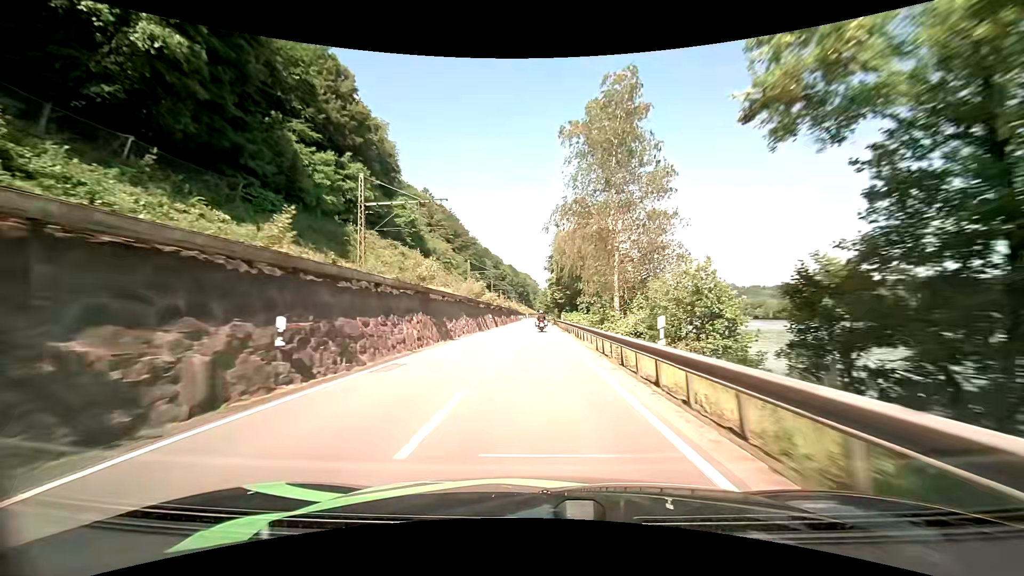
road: primary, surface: asphalt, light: Day
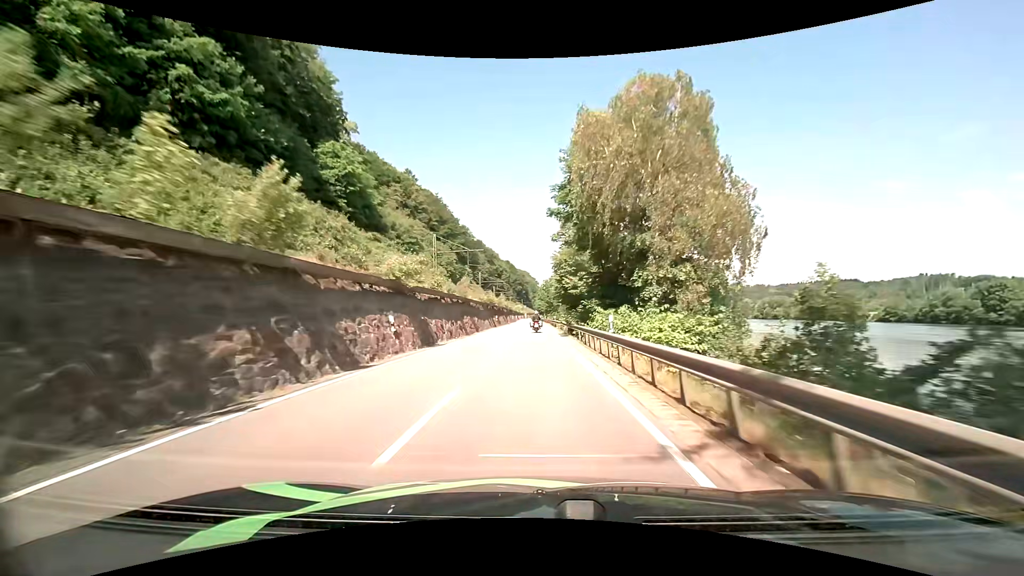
(-0.2, +36.2) m; -1°
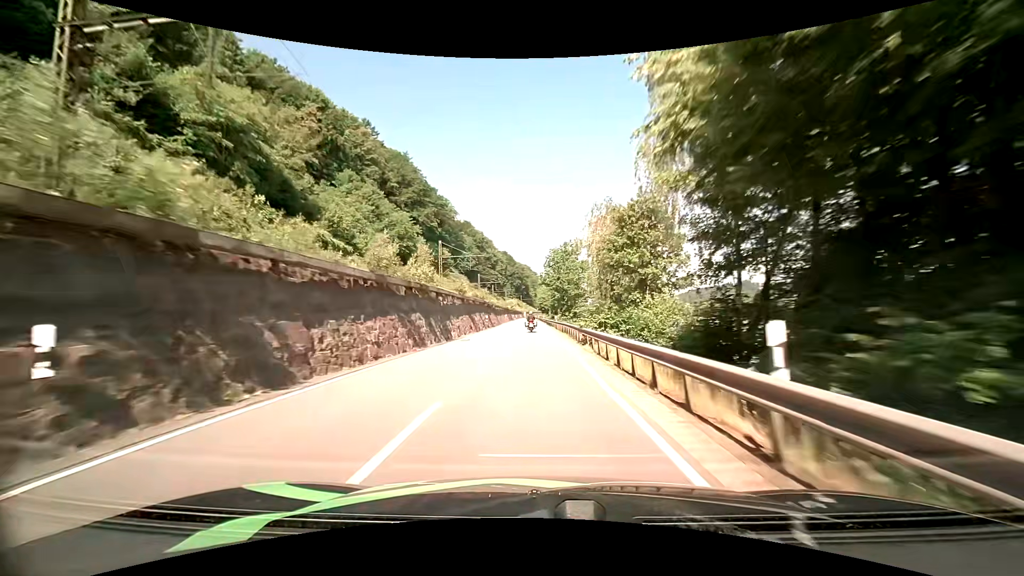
(+0.1, +60.7) m; 0°
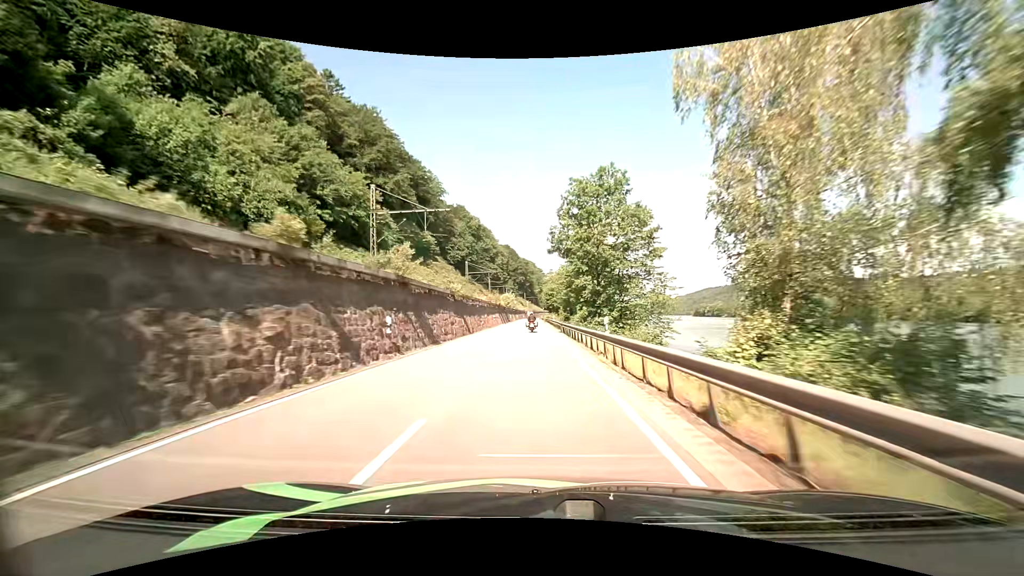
(-0.3, +37.1) m; -1°
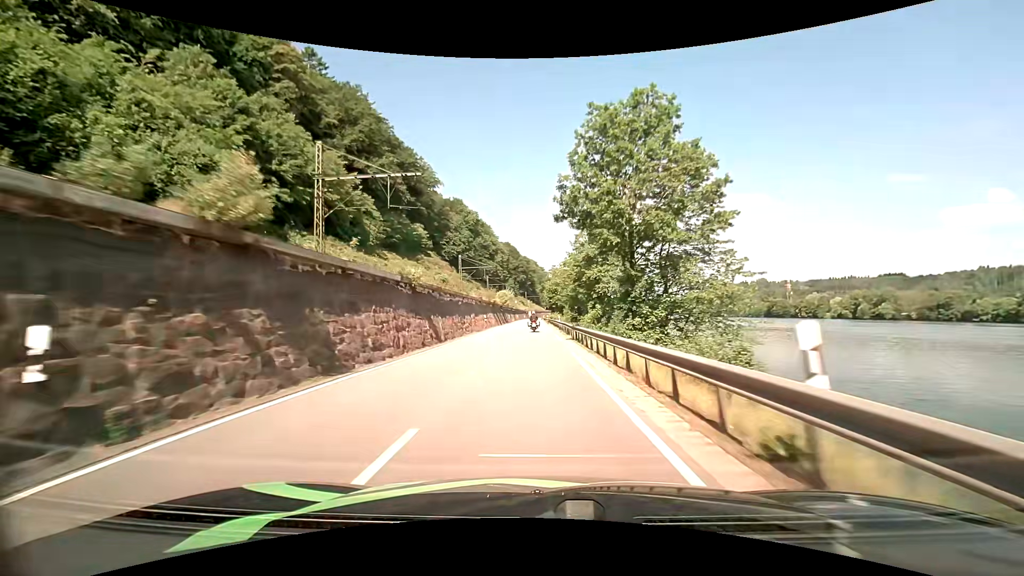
(0.0, +12.4) m; 0°
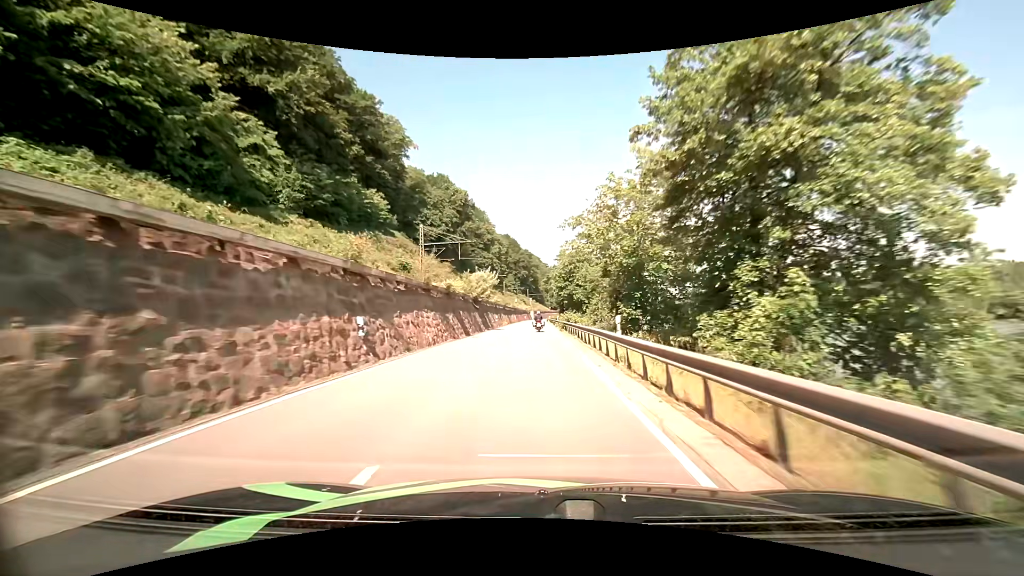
(-0.1, +37.4) m; 0°
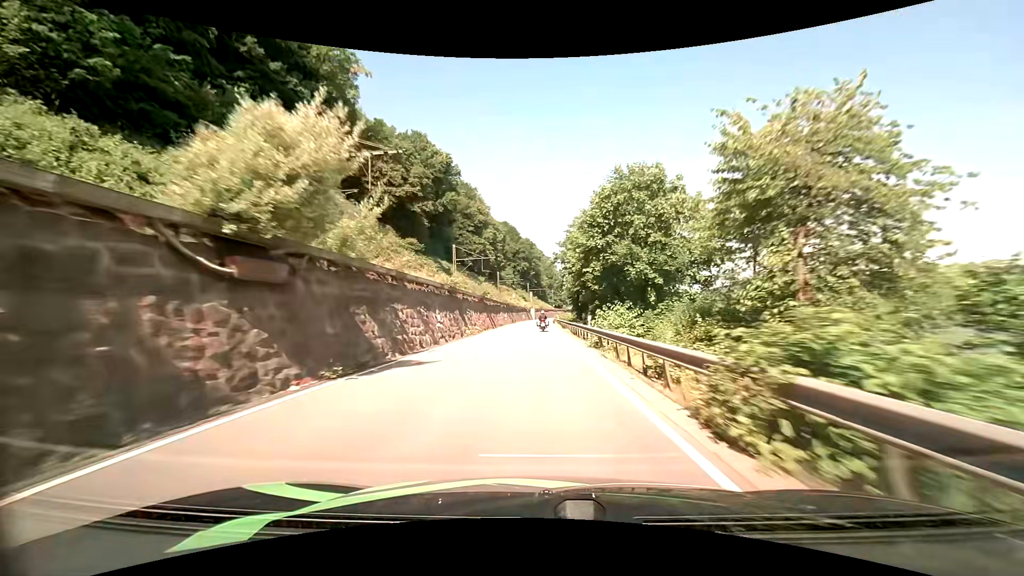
(-0.1, +37.5) m; 0°
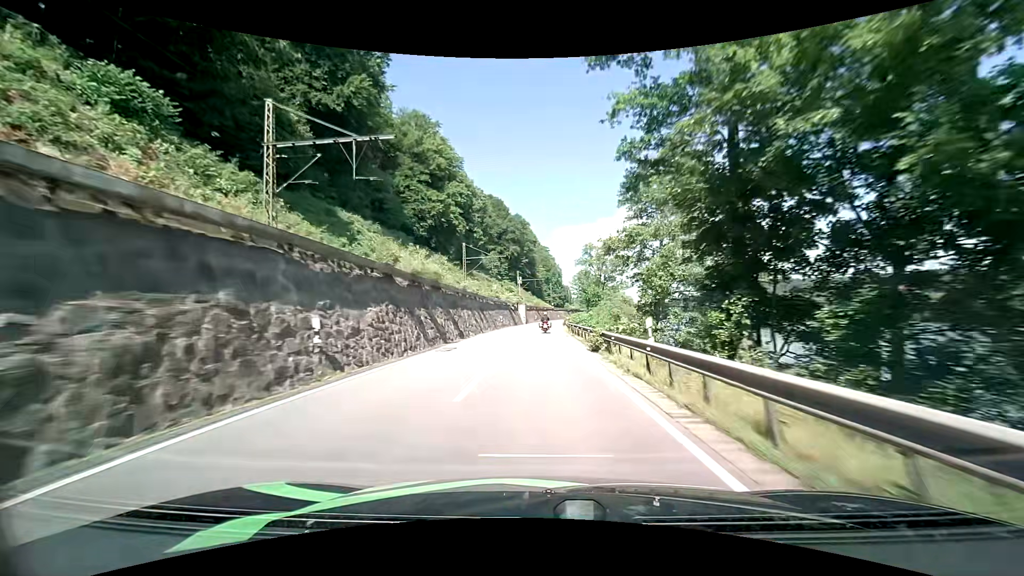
(+0.2, +62.5) m; +1°
(0, +10) (0, +20) (0, +30) (0, +40) (+1, +50) (+1, +60) (+2, +70) (+2, +80) (+3, +90) (+4, +100) m
